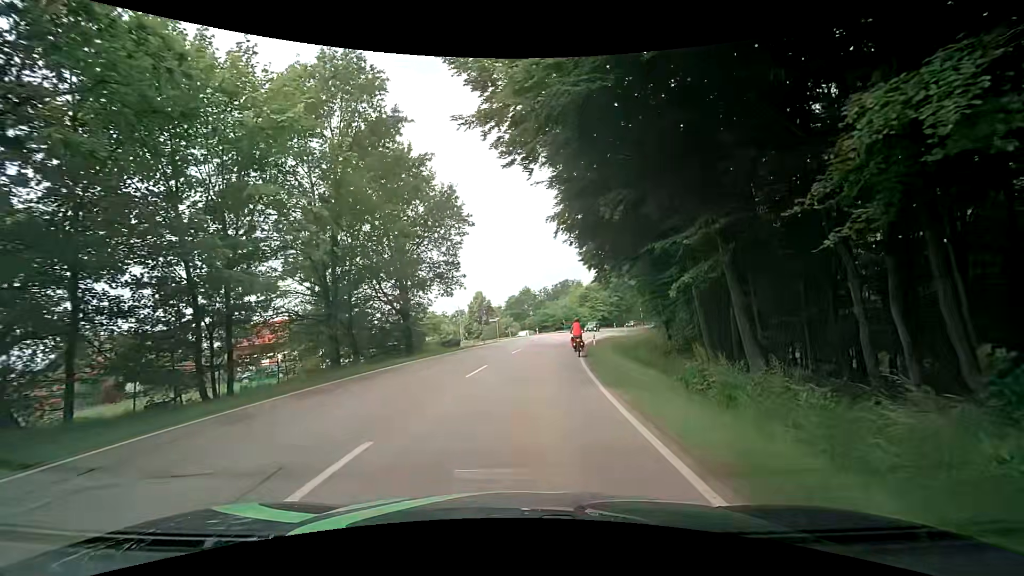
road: secondary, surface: asphalt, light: Day
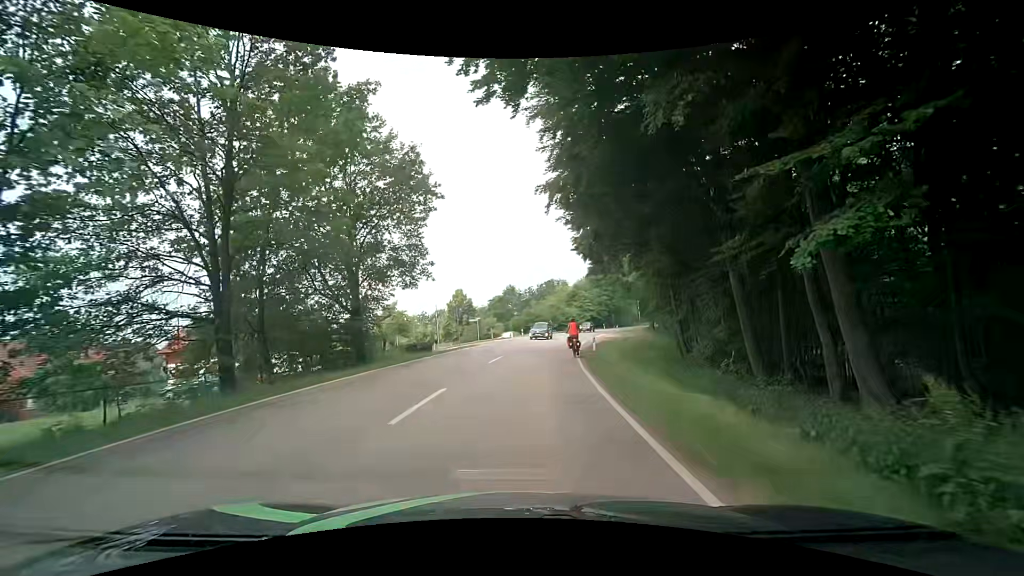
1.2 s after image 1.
(0.0, +6.5) m; 0°
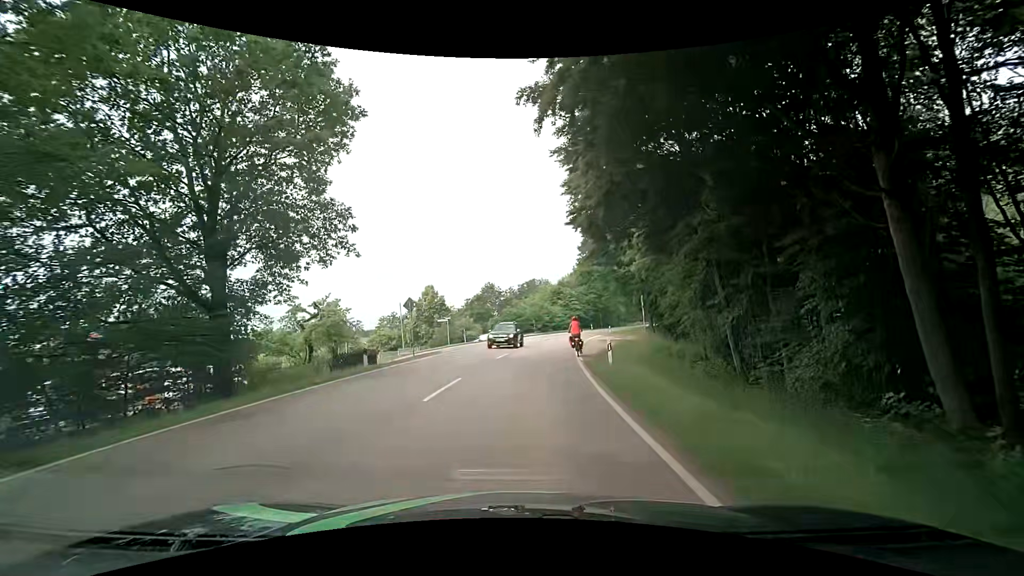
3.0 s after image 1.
(+0.3, +9.6) m; +4°
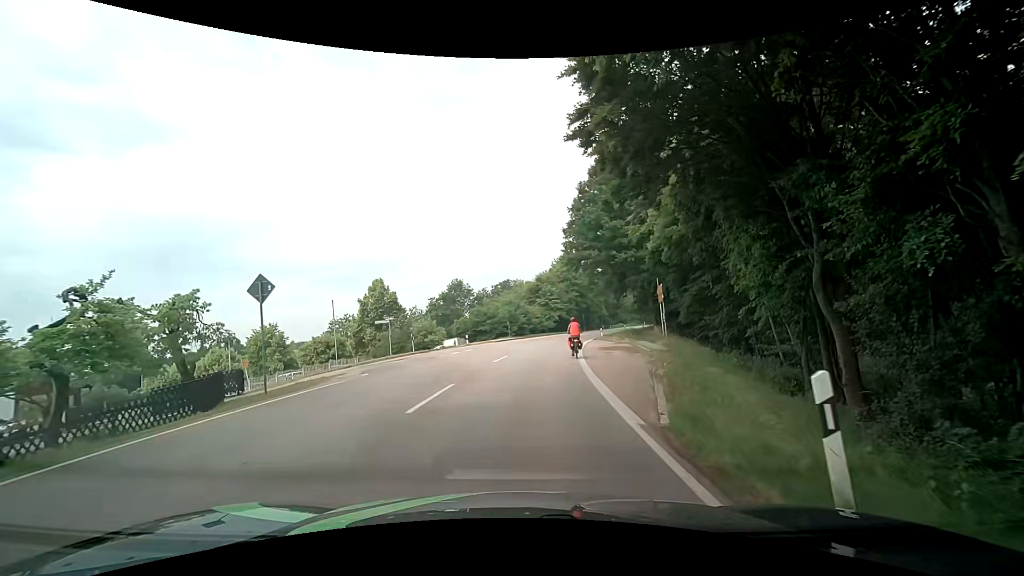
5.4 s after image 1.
(+0.3, +12.9) m; +3°
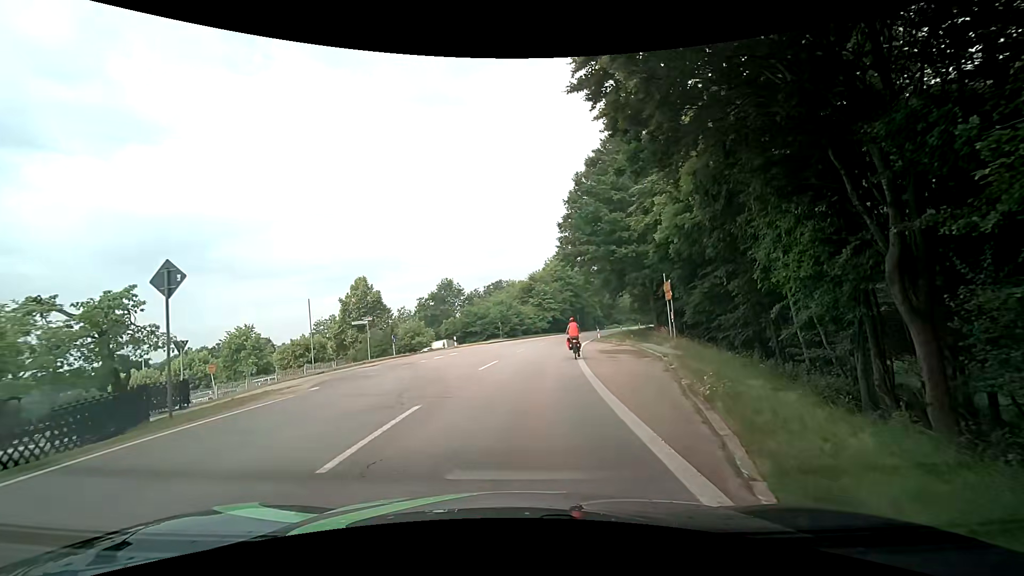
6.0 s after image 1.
(0.0, +3.2) m; 0°
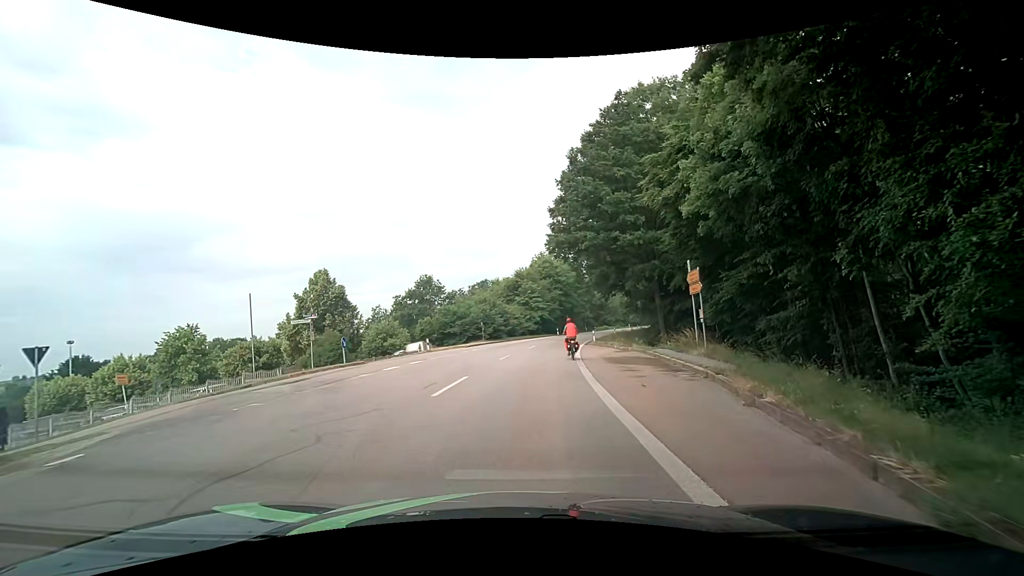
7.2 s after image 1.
(+0.1, +6.4) m; +2°
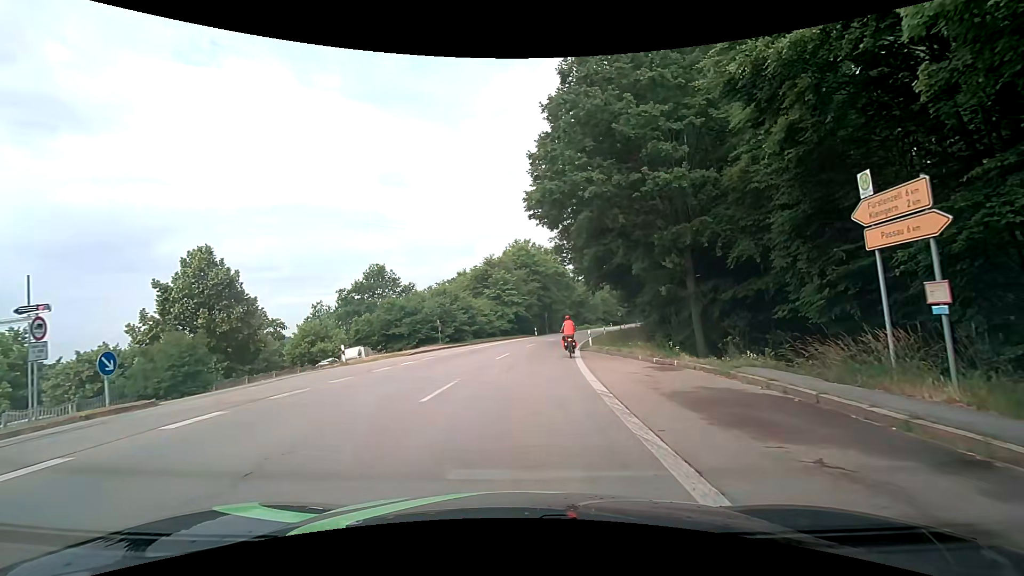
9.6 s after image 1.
(+0.3, +12.8) m; +3°
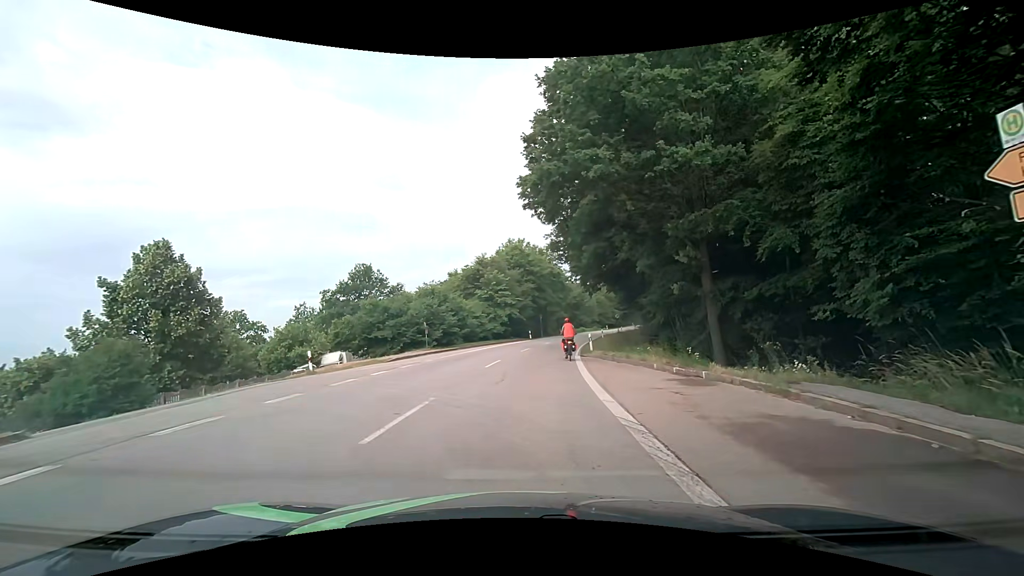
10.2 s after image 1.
(0.0, +3.1) m; 0°
